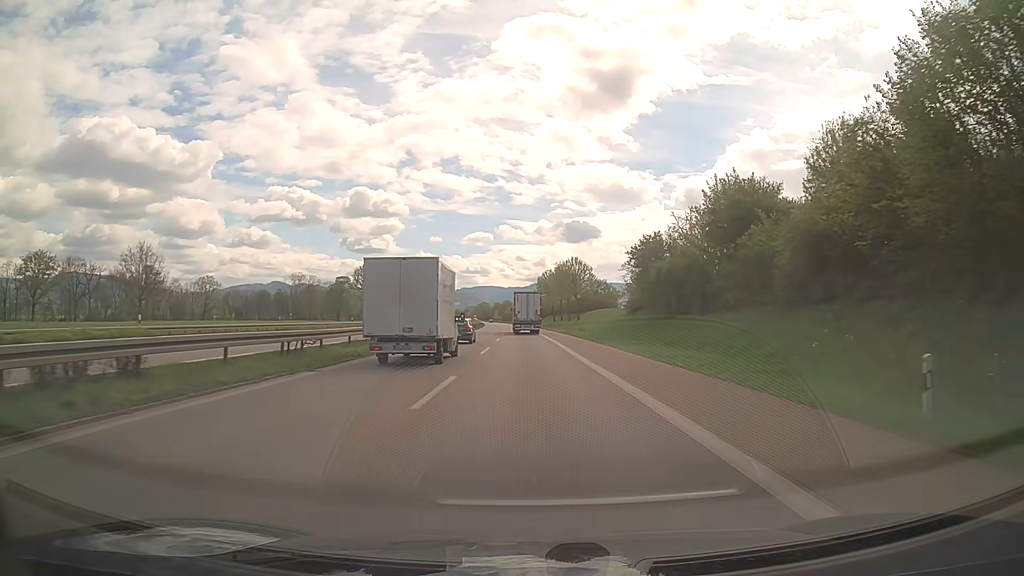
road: trunk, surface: asphalt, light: Day
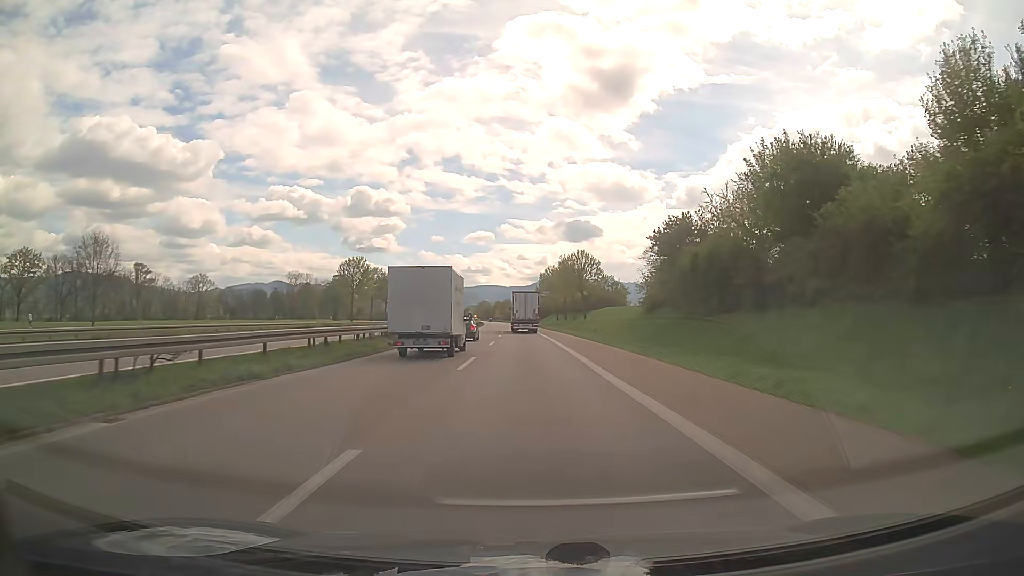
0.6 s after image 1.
(0.0, +9.3) m; 0°
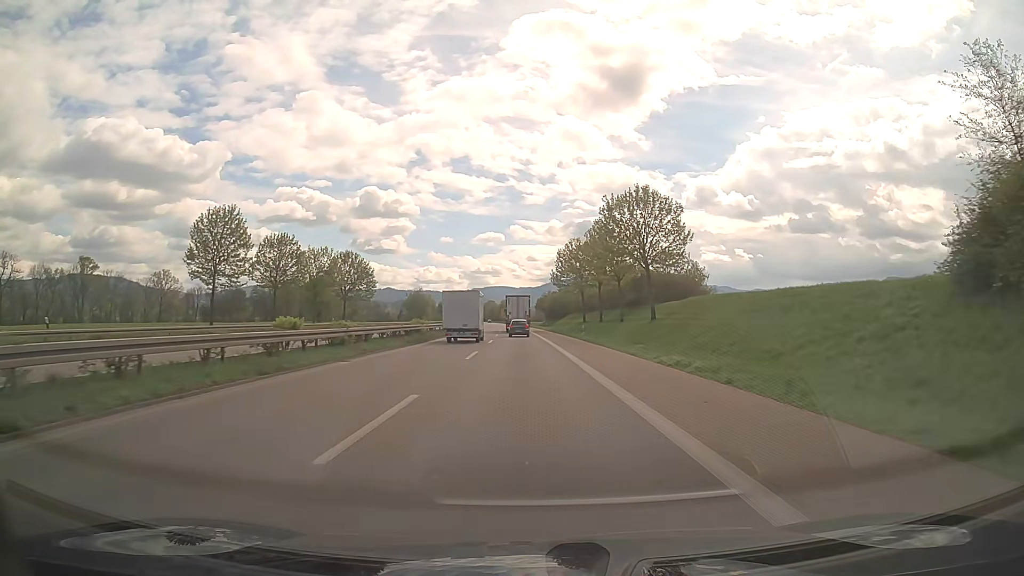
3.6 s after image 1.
(-0.2, +46.5) m; -1°
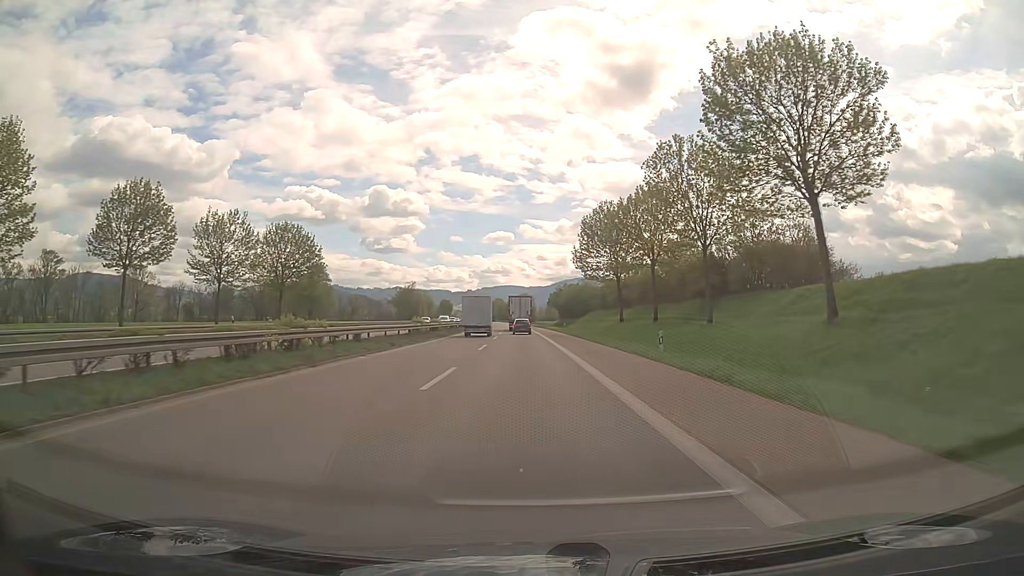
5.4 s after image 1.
(-0.3, +27.9) m; -1°
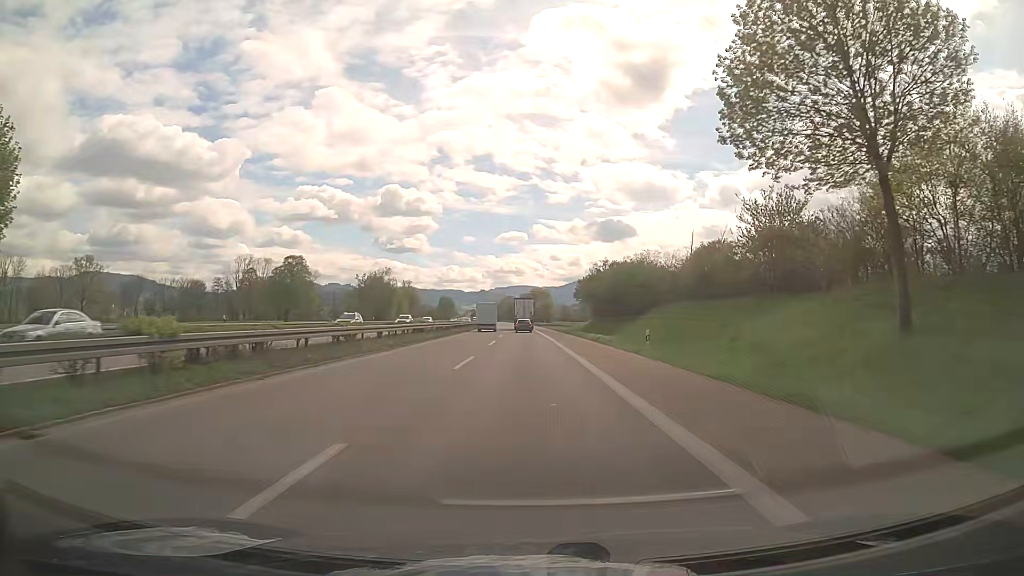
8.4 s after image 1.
(-0.4, +46.3) m; -1°
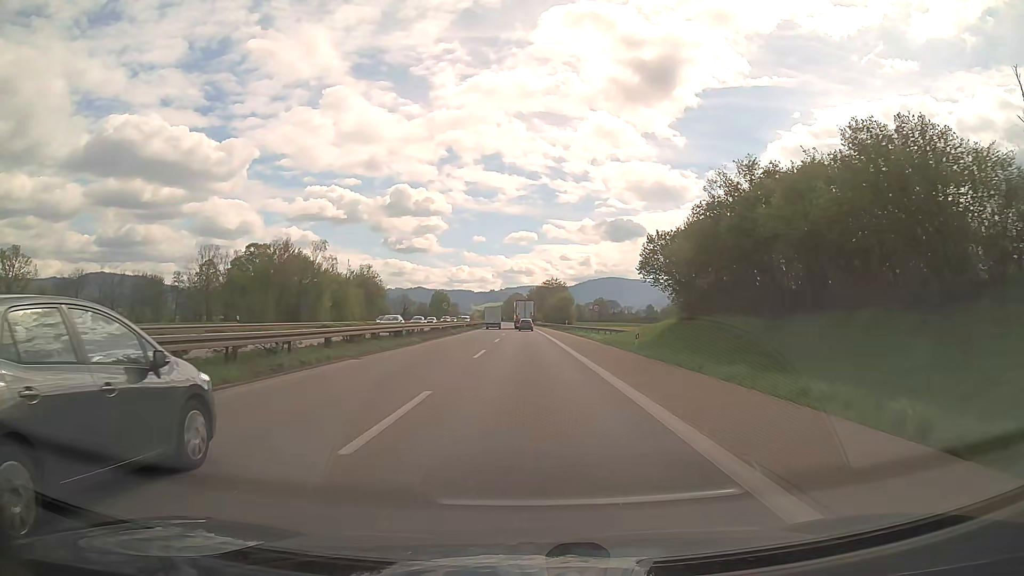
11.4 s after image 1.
(-0.4, +46.4) m; -1°
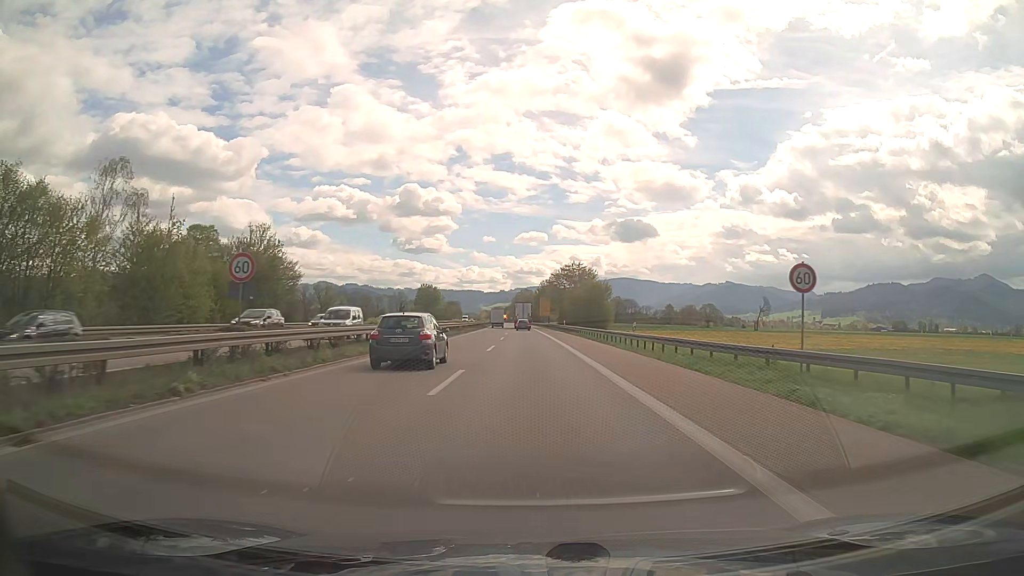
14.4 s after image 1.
(-0.4, +46.5) m; -1°
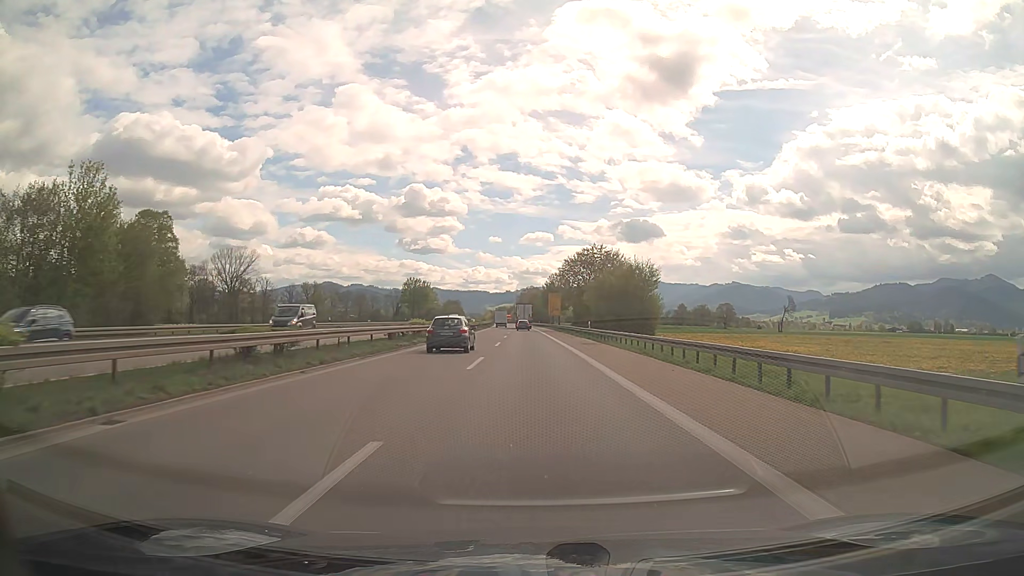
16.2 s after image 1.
(-0.2, +27.9) m; -1°
(0, +10) (0, +20) (0, +30) (0, +40) (0, +50) (0, +60) (0, +70) (-1, +80) (-1, +90) (-1, +100) m
